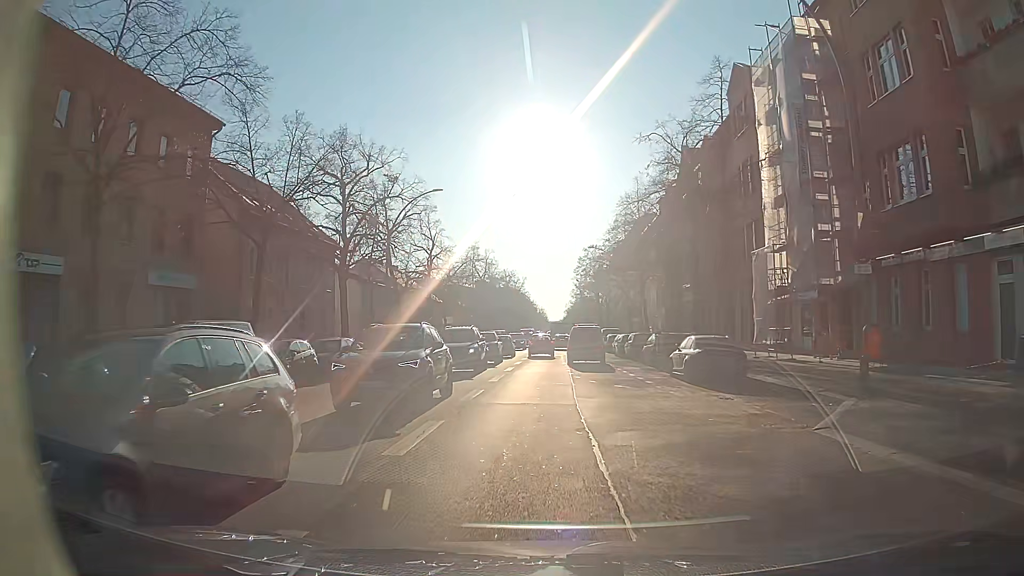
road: secondary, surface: asphalt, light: Day
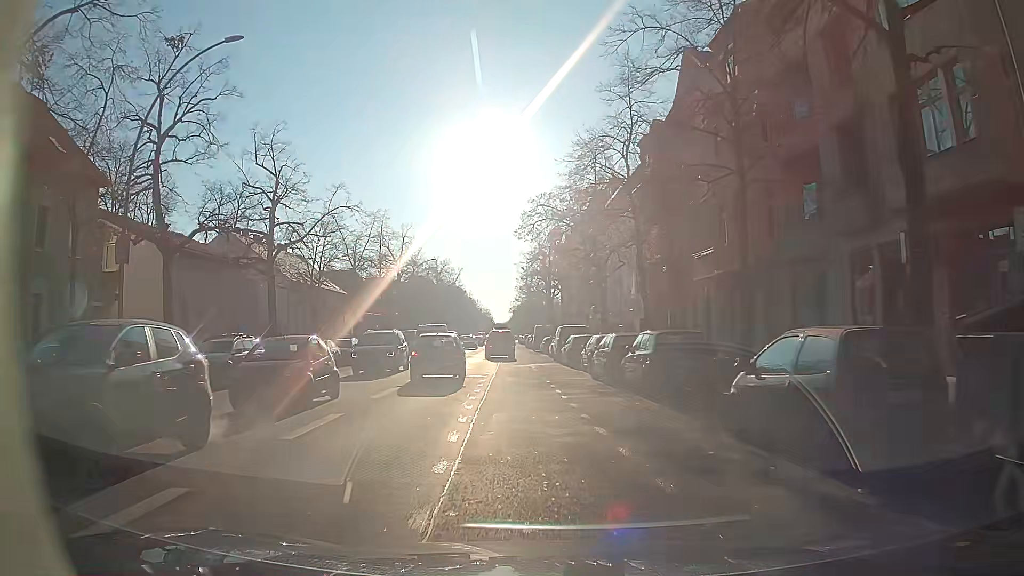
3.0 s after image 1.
(+0.9, +23.1) m; +2°
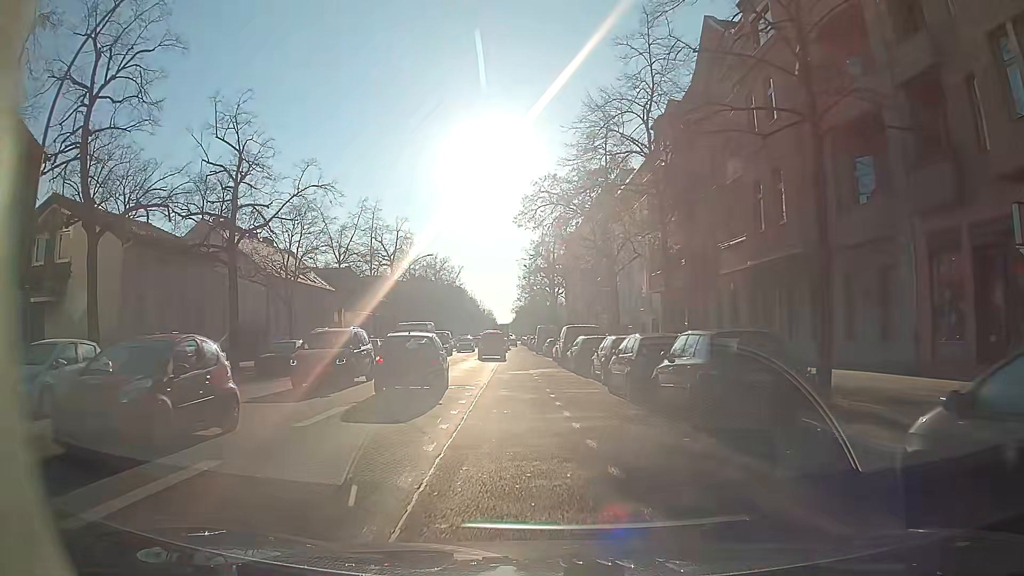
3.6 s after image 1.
(+0.1, +4.7) m; +1°
(0, +10) (0, +20) (-1, +30) (-1, +40) (-2, +50) (-2, +60) (-3, +70) (-3, +80) (-4, +90) (-4, +100) m
